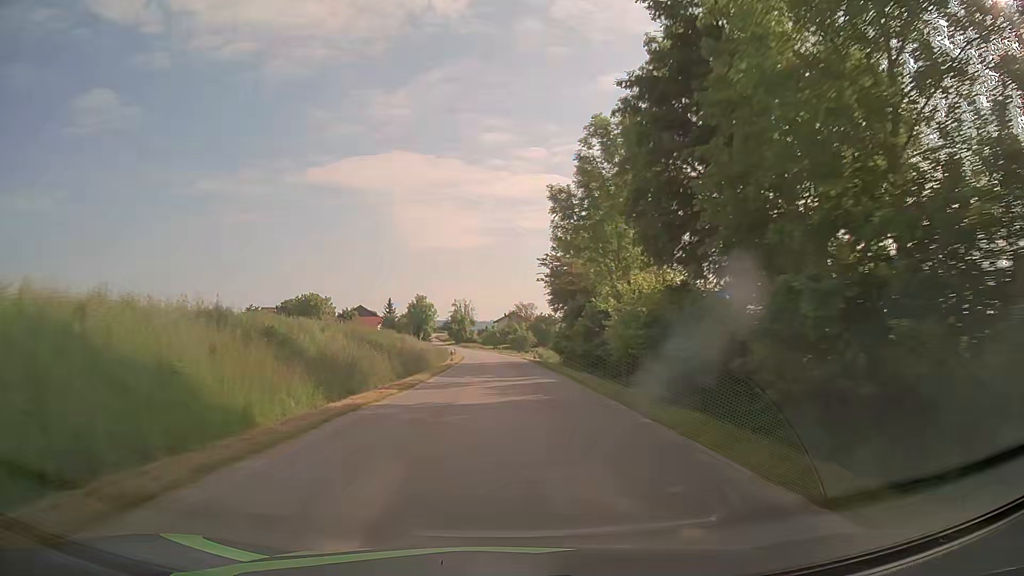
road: tertiary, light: Day
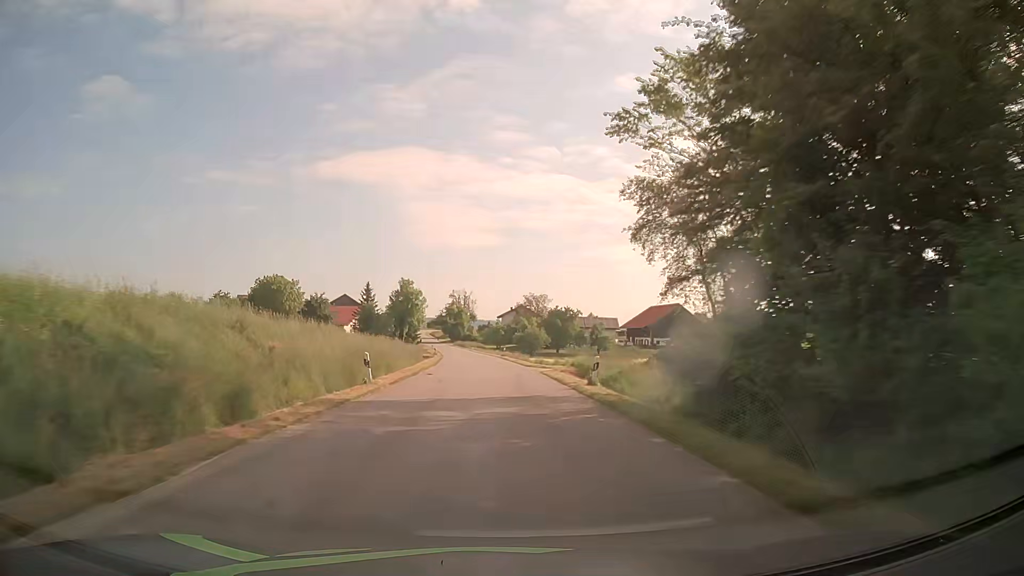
(+0.3, +35.4) m; 0°
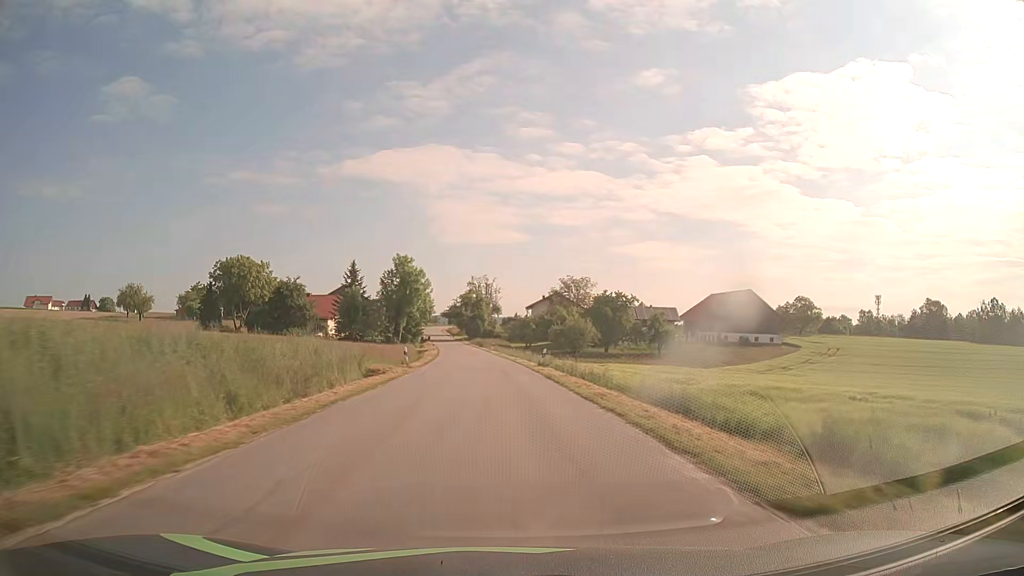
(-0.5, +35.6) m; -2°
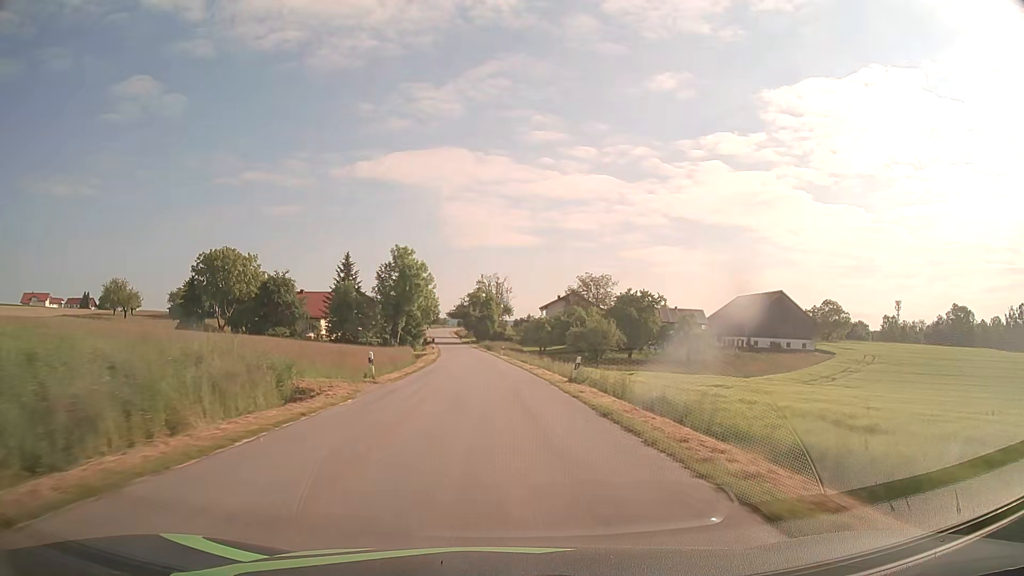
(-0.1, +11.7) m; -1°
